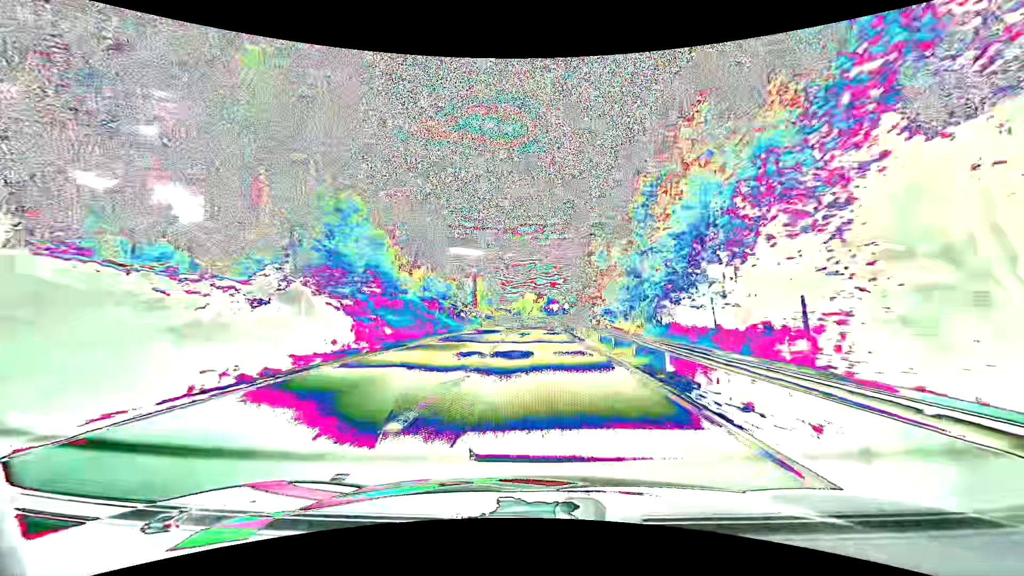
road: primary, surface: asphalt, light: Day
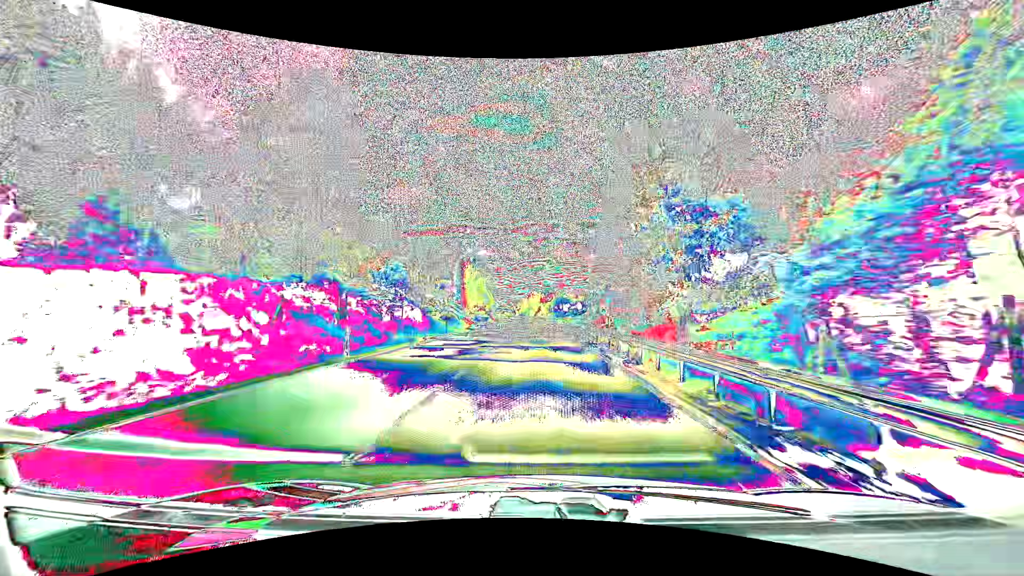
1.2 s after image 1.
(-0.2, +31.6) m; -1°
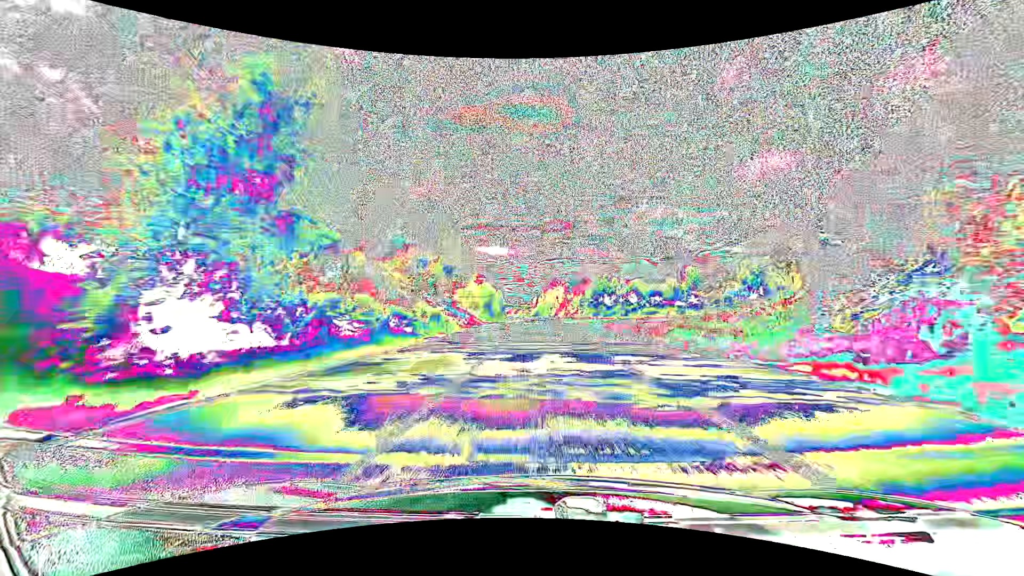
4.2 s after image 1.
(-1.5, +79.1) m; -2°
(0, +10) (0, +20) (0, +30) (0, +40) (0, +50) (0, +60) (0, +70) (0, +80) (-1, +90) (-1, +100) m
